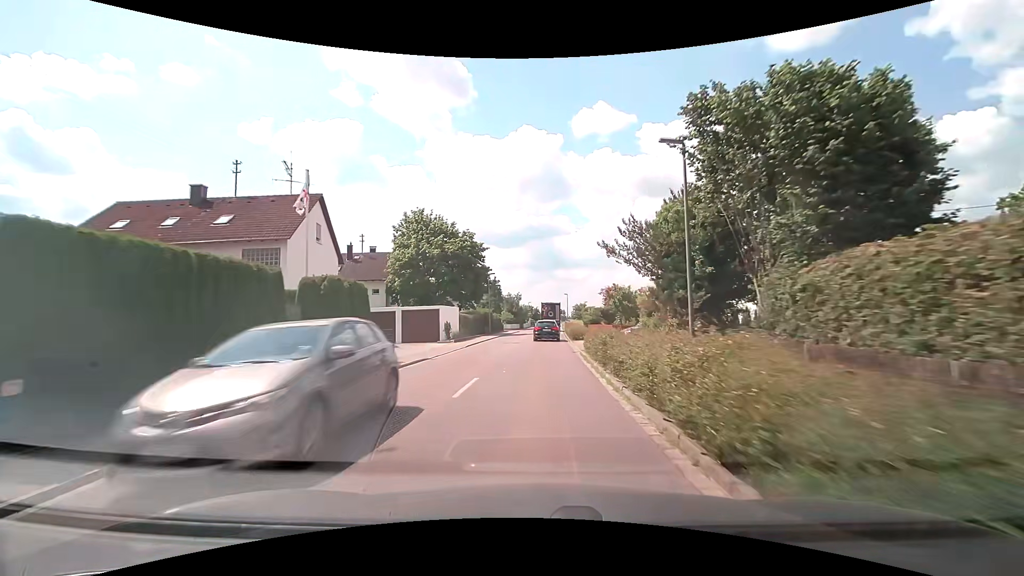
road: tertiary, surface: asphalt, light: Day
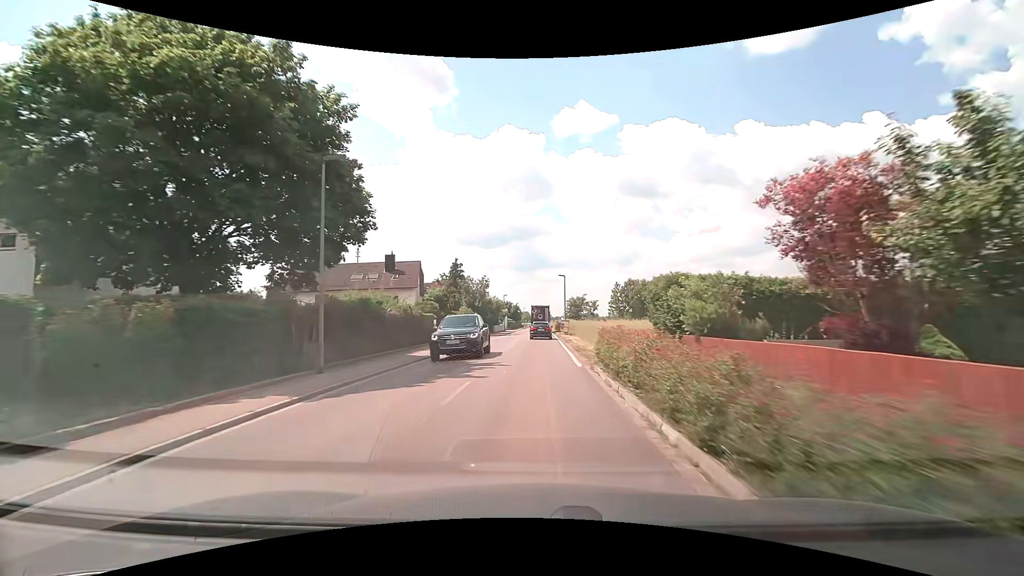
(+0.7, +36.8) m; +2°
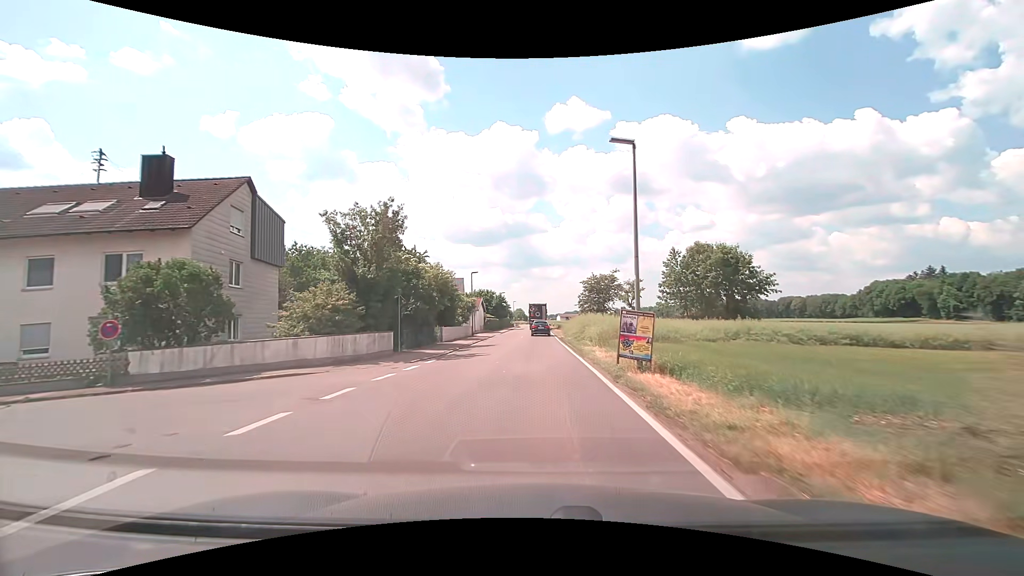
(+0.2, +38.3) m; +1°
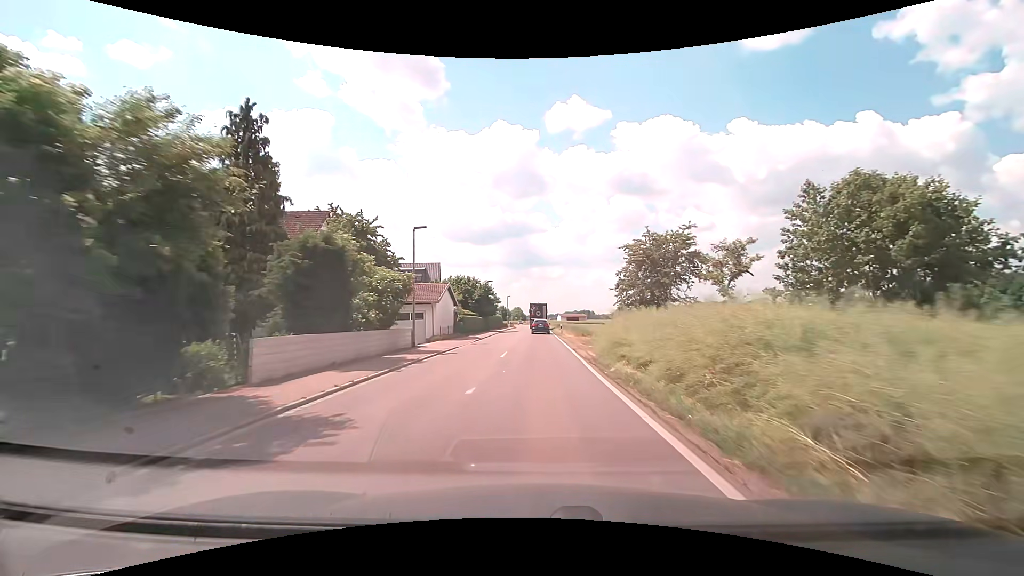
(0.0, +23.5) m; 0°
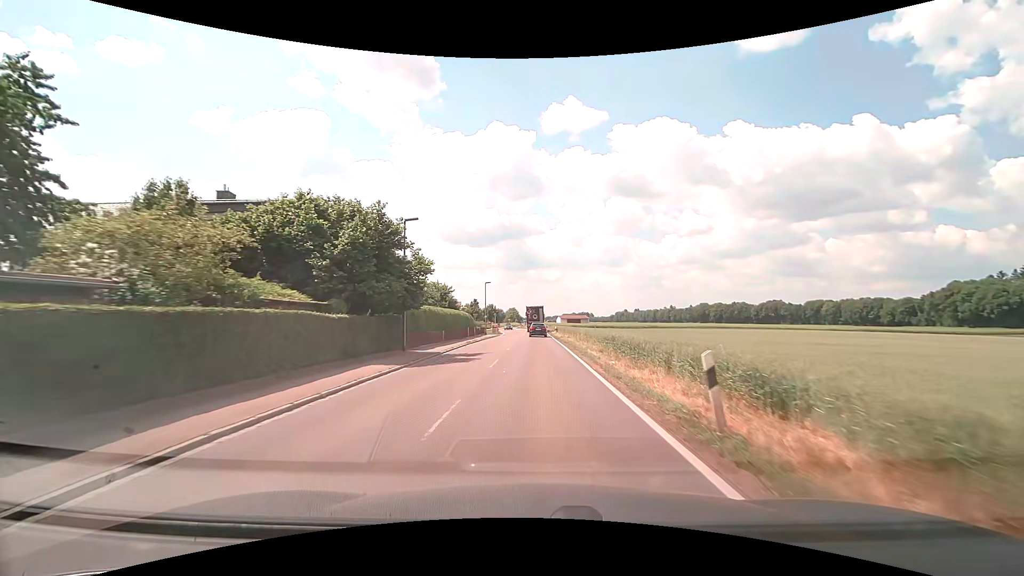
(0.0, +39.7) m; 0°
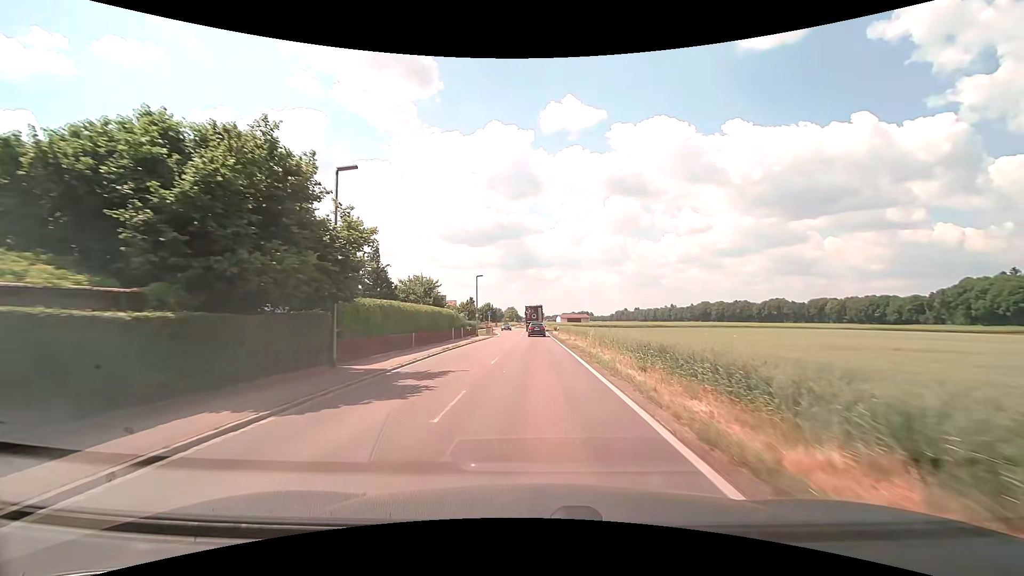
(0.0, +8.1) m; 0°
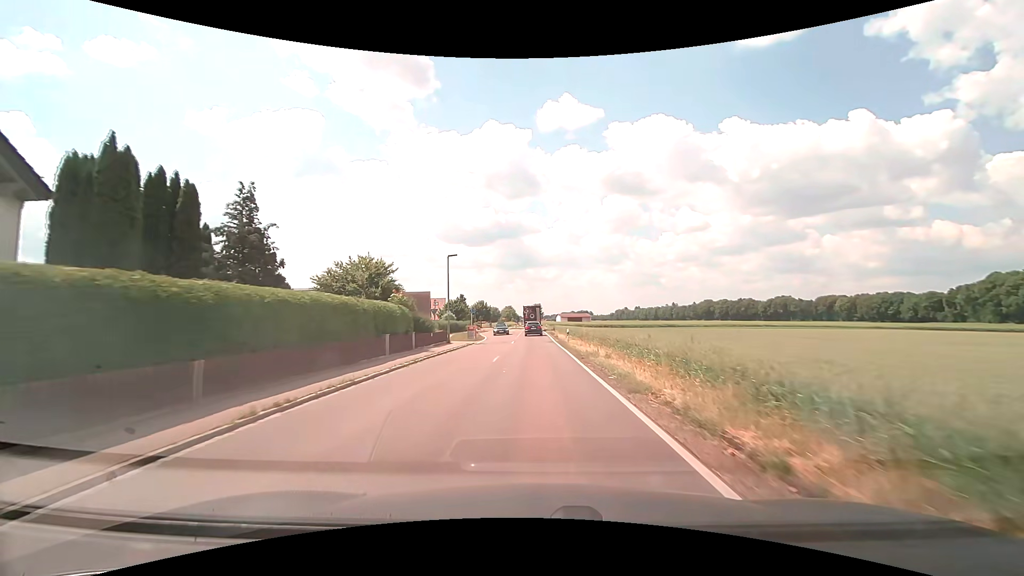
(0.0, +16.3) m; 0°
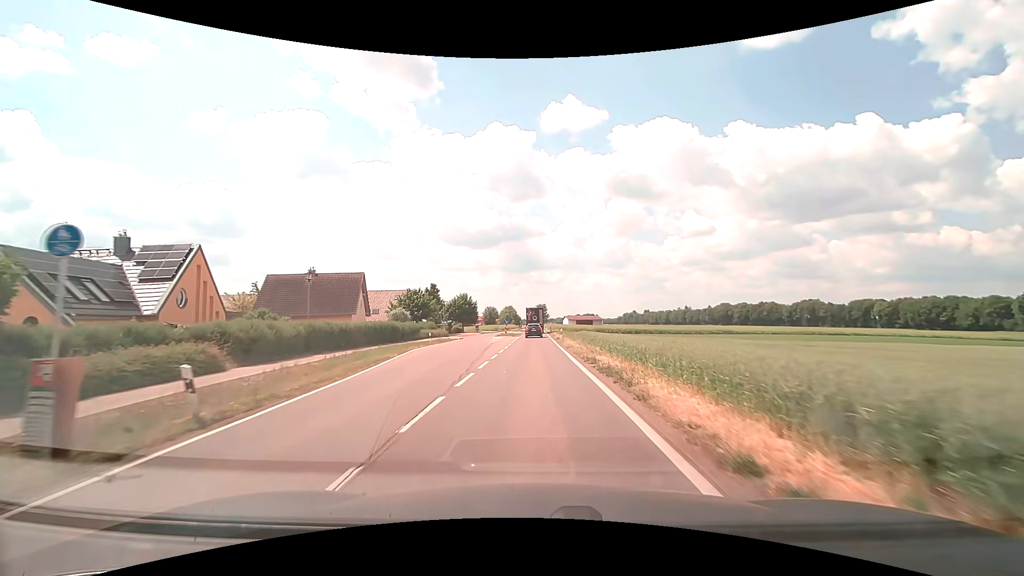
(-0.1, +40.7) m; -1°
(0, +10) (0, +20) (0, +30) (0, +40) (0, +50) (0, +60) (0, +70) (0, +80) (+1, +90) (+1, +100) m
